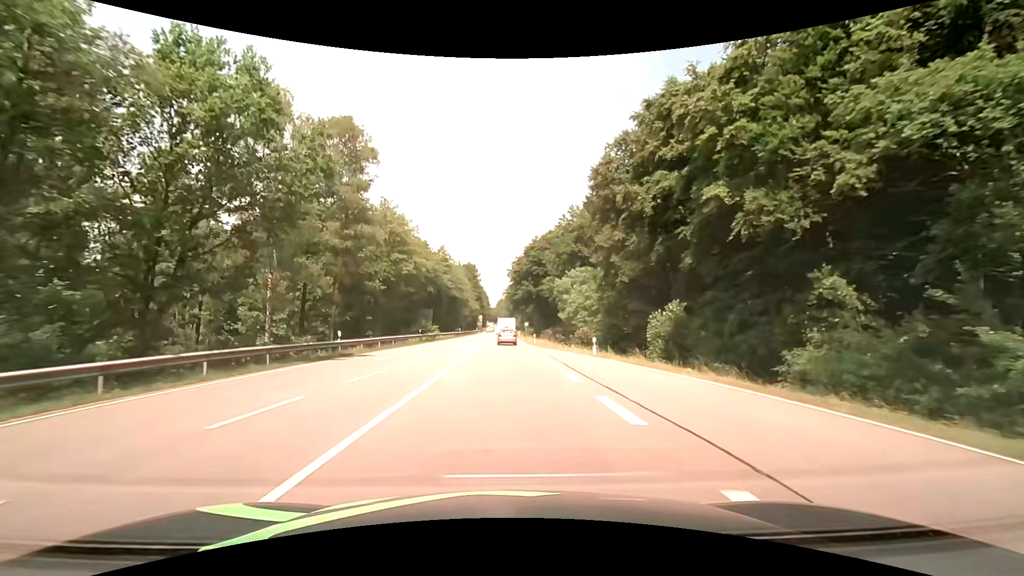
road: secondary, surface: asphalt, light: Day
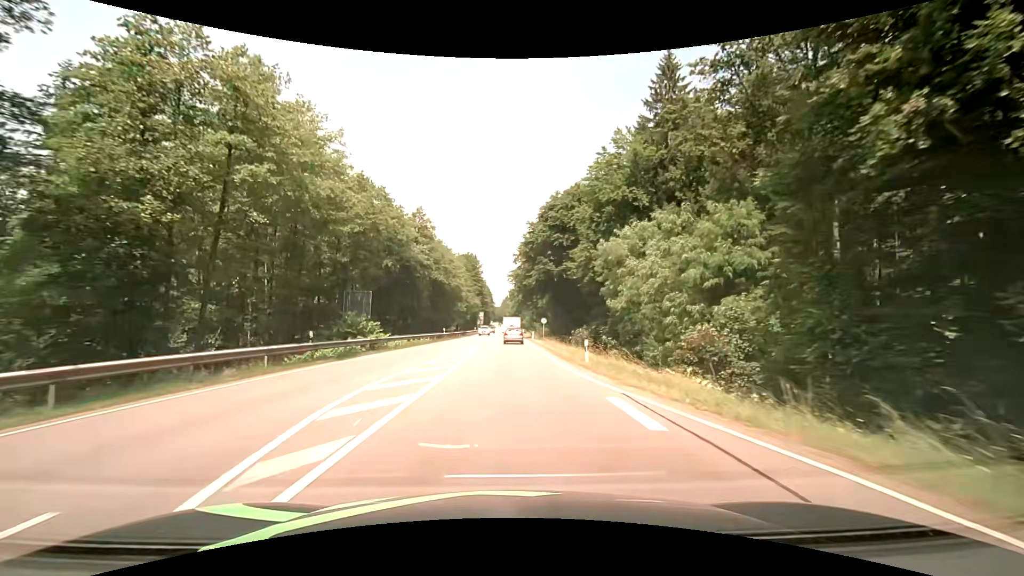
(-0.2, +30.5) m; -1°
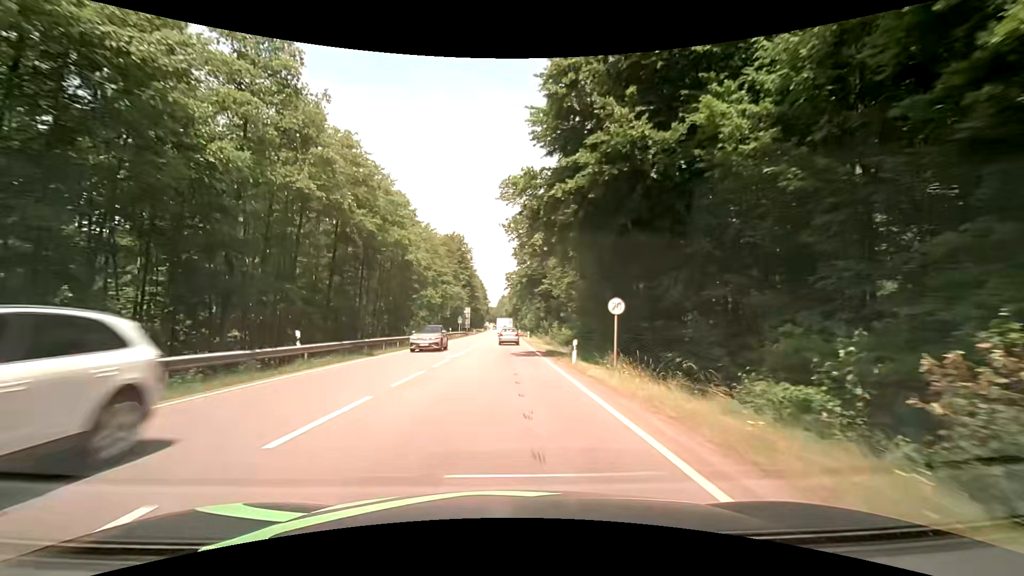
(+0.5, +42.1) m; 0°
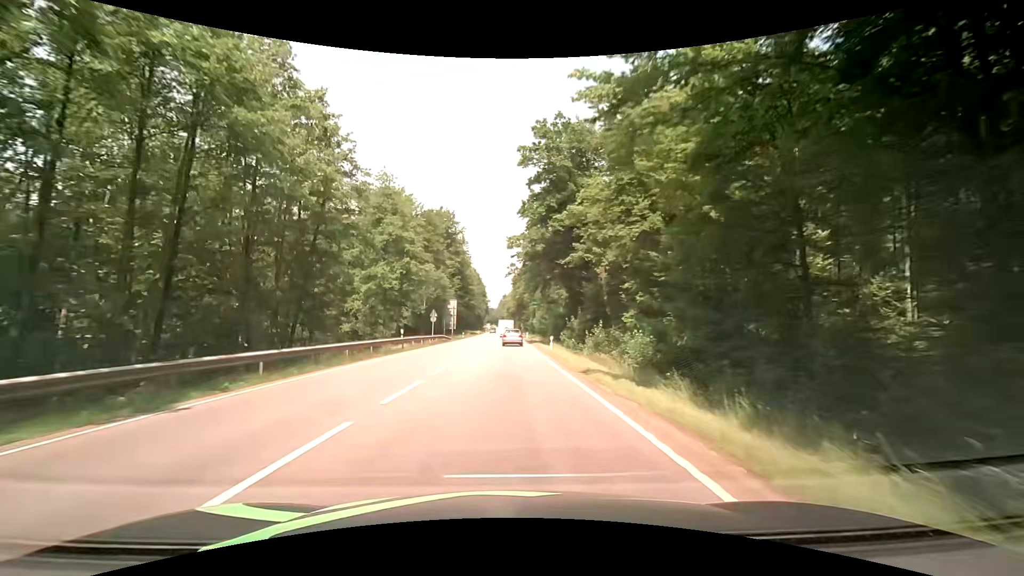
(+0.1, +32.7) m; 0°
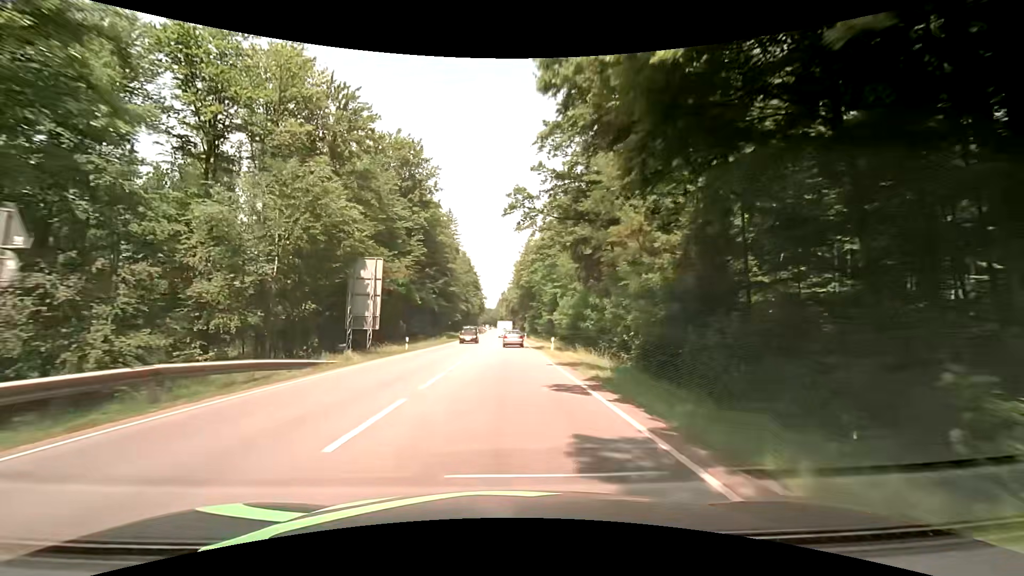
(+0.3, +45.6) m; 0°
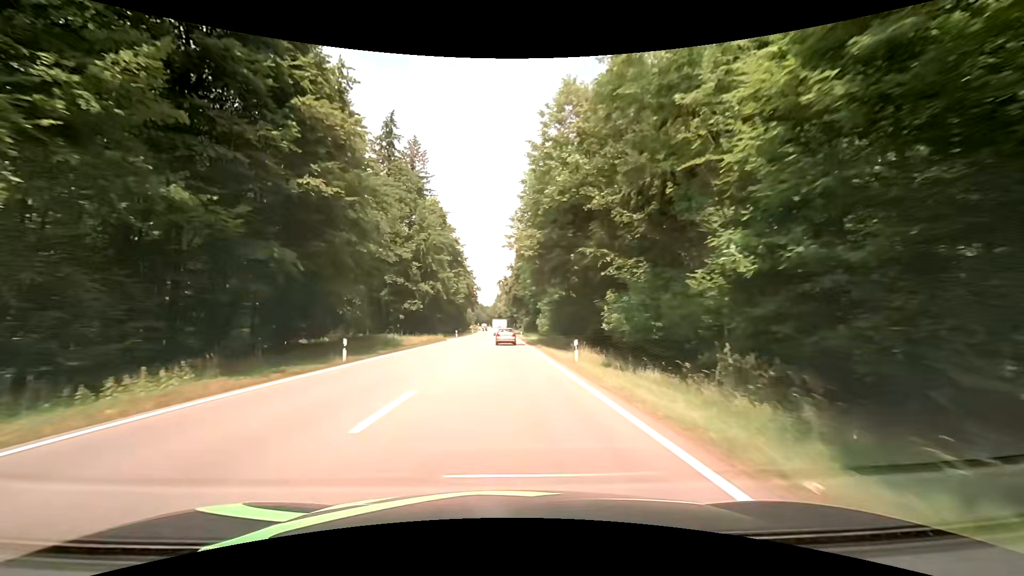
(-0.2, +59.8) m; 0°
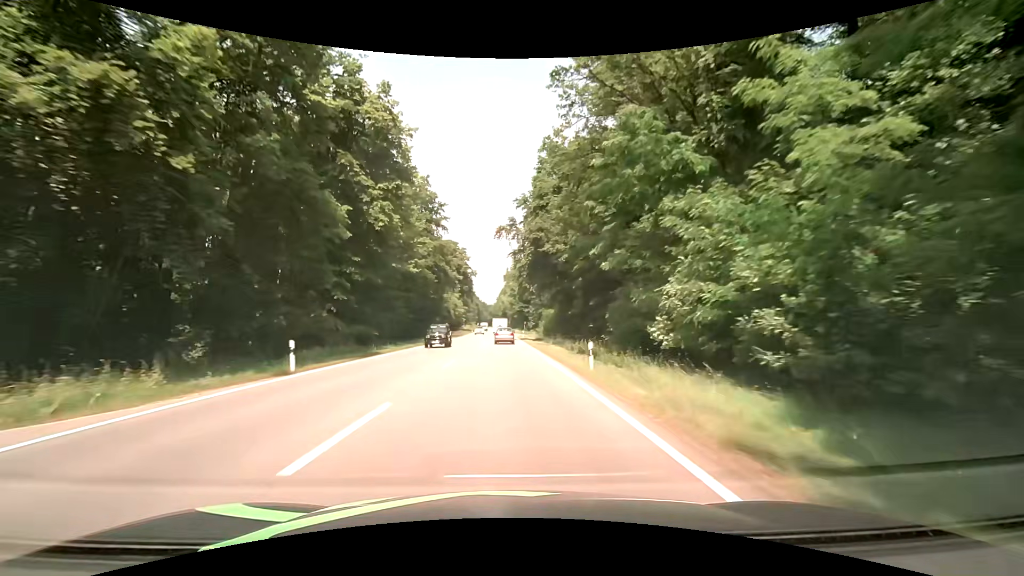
(-0.1, +62.2) m; -1°
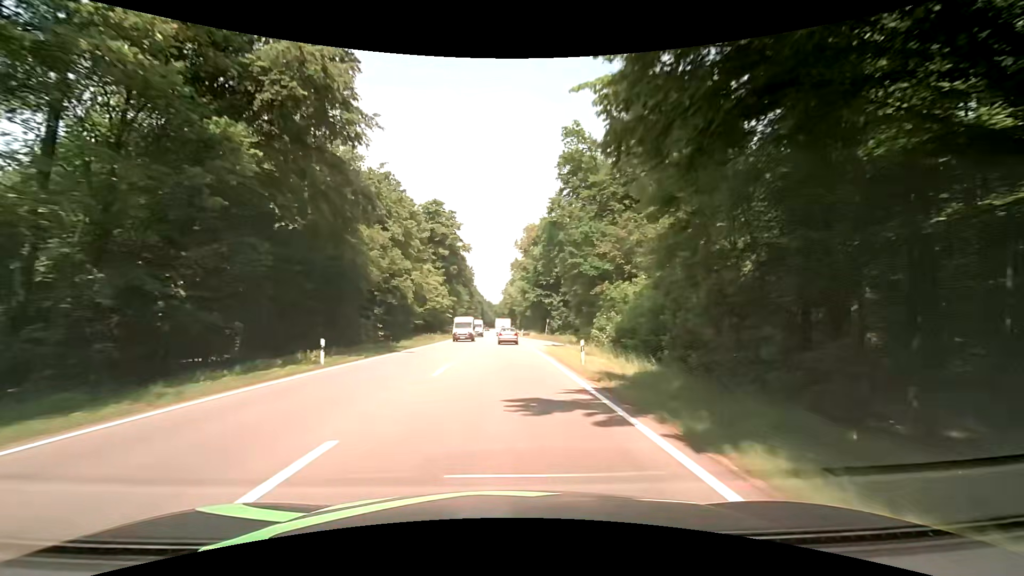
(0.0, +51.1) m; 0°
(0, +10) (0, +20) (0, +30) (0, +40) (-1, +50) (-1, +60) (-1, +70) (-1, +80) (-1, +90) (-2, +100) m
